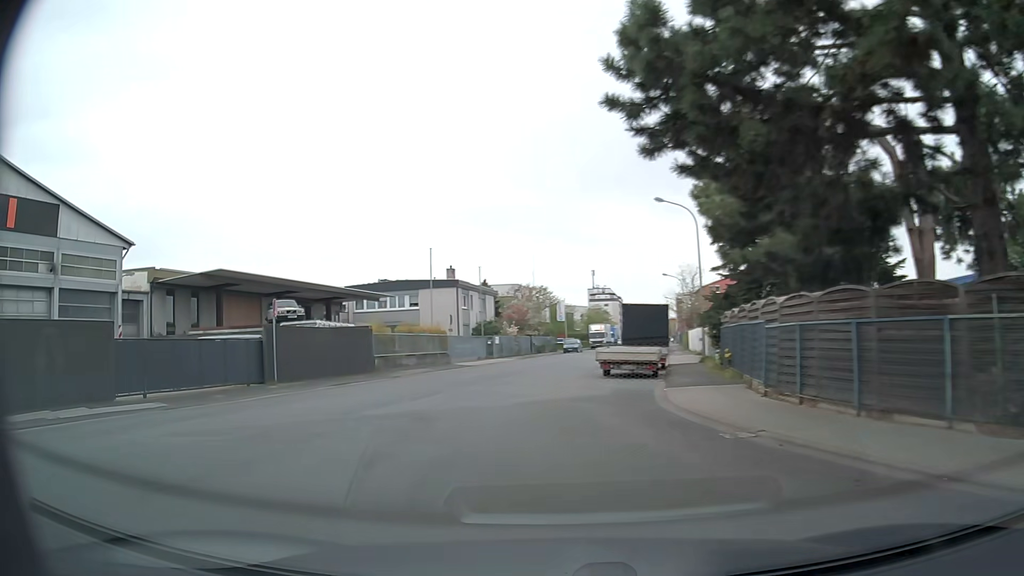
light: Day
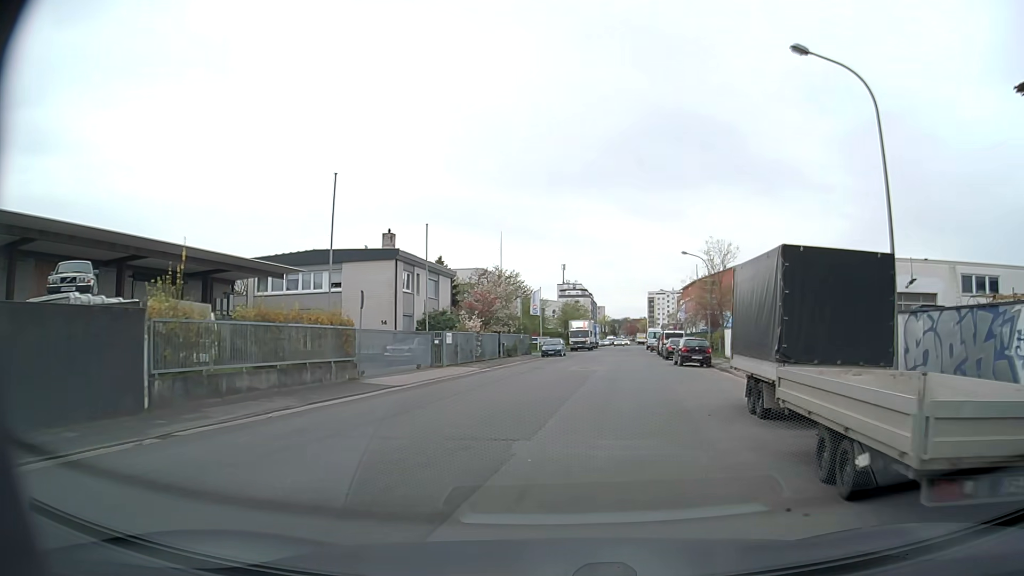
(-1.5, +19.3) m; +2°
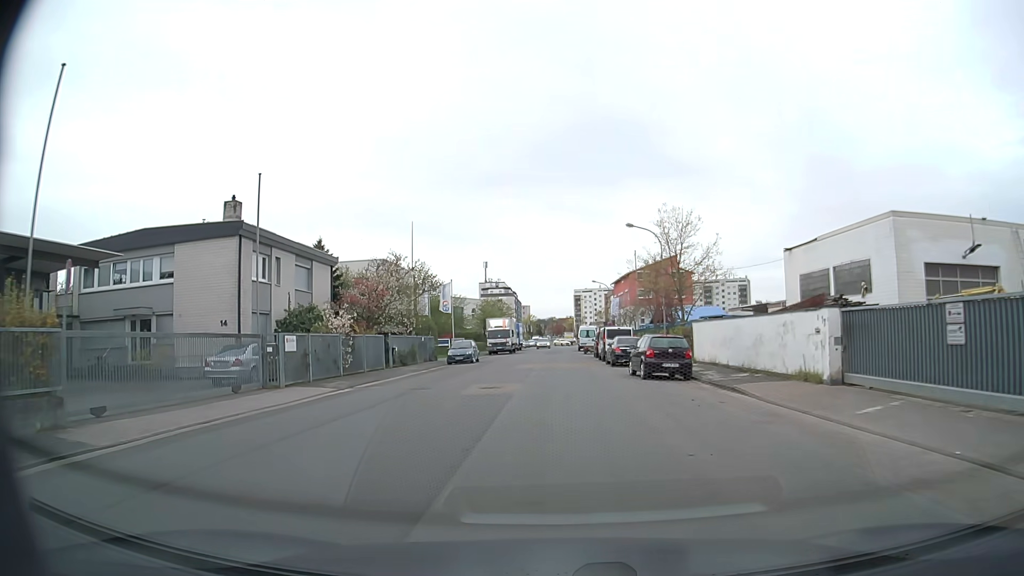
(+0.9, +12.3) m; +7°
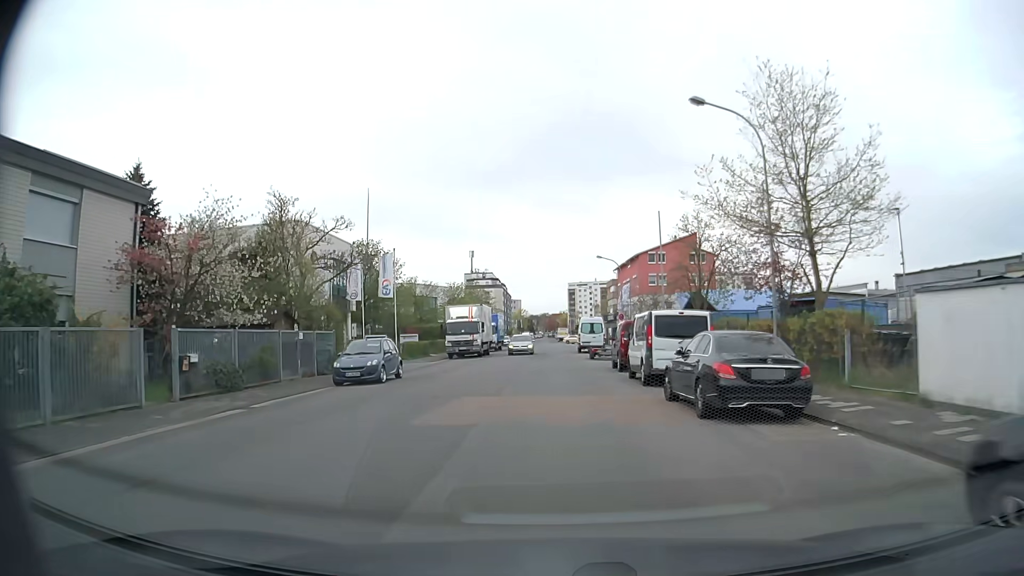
(+0.2, +21.4) m; +1°
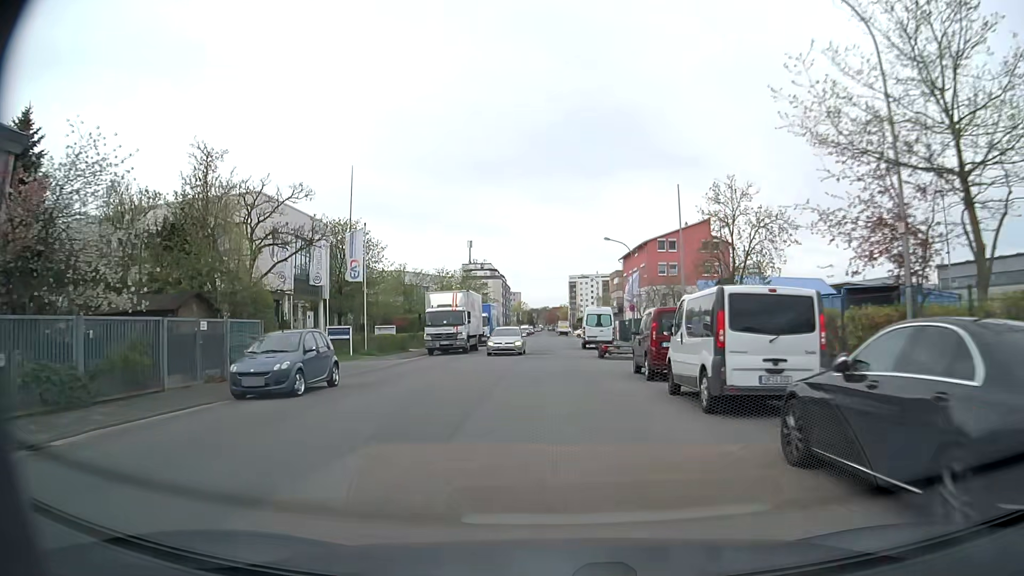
(-0.1, +7.5) m; 0°
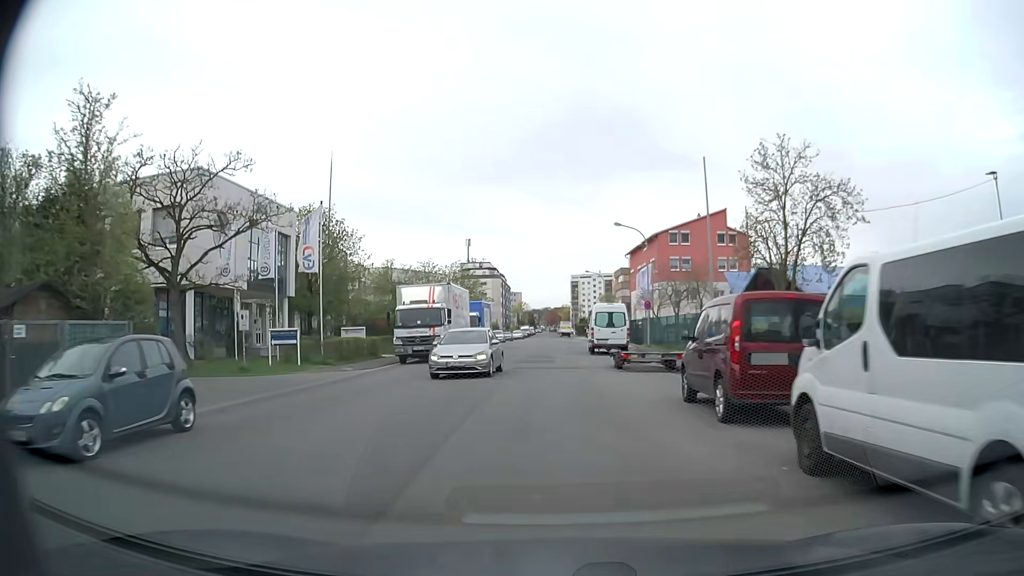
(0.0, +7.5) m; 0°
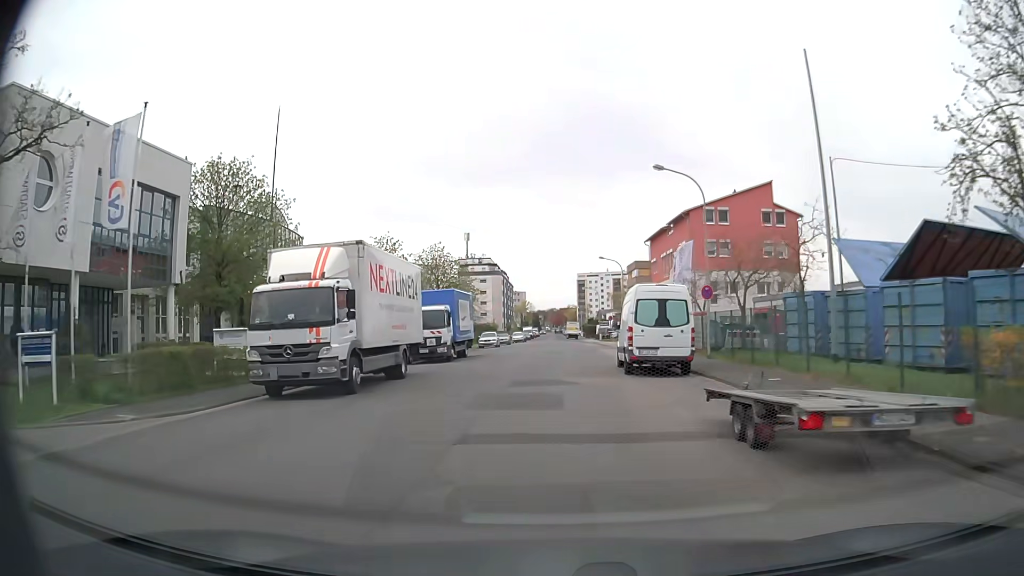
(0.0, +15.3) m; 0°
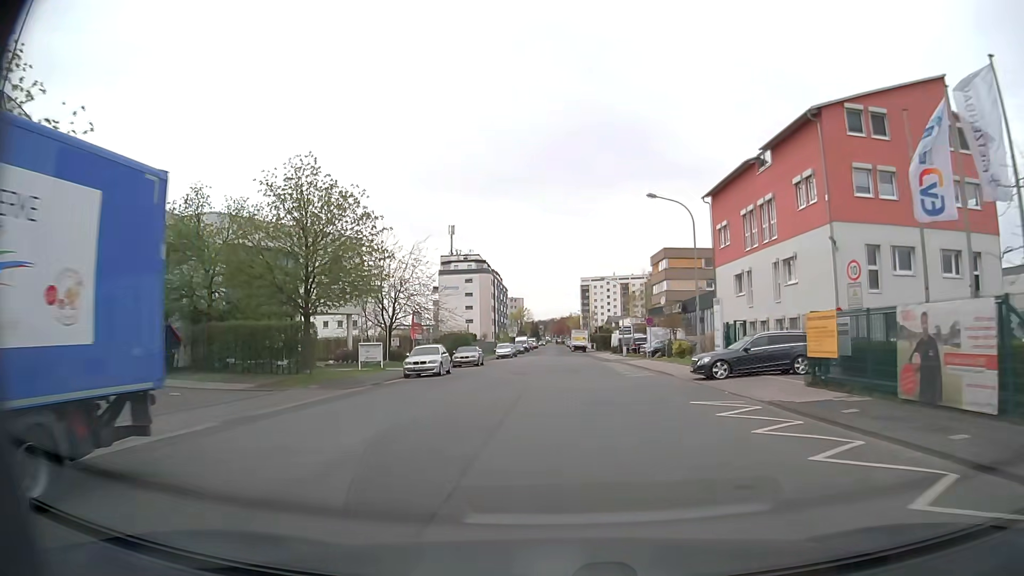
(0.0, +31.2) m; 0°
(0, +10) (0, +20) (0, +30) (0, +40) (0, +50) (0, +60) (0, +70) (0, +80) (0, +90) (0, +100) m
